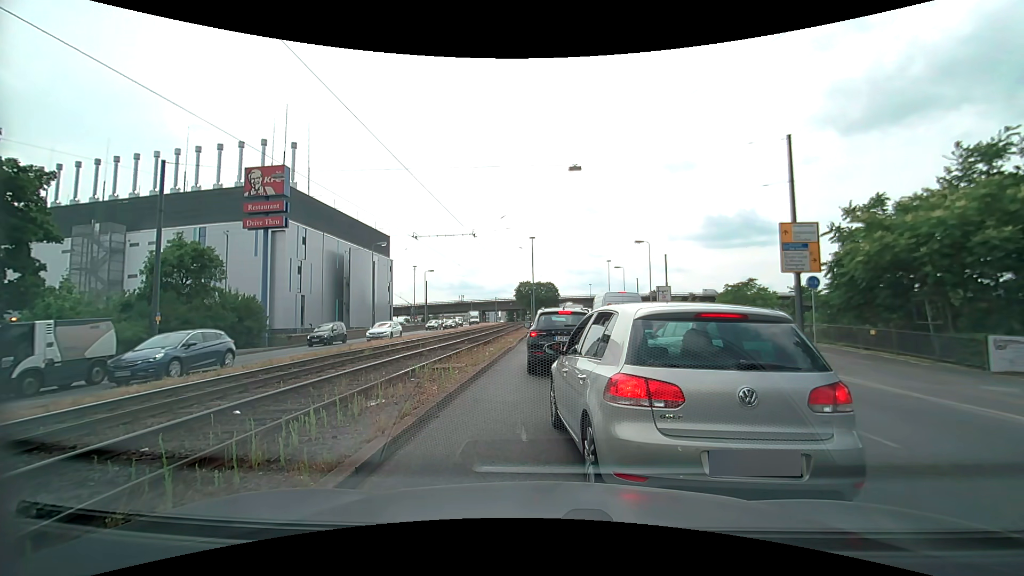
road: primary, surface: asphalt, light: Day
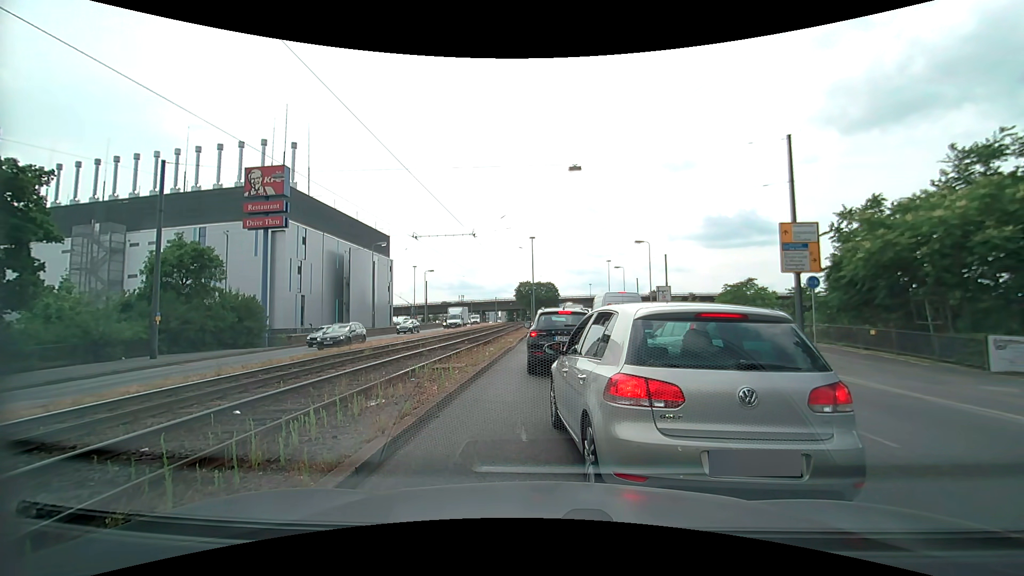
(0.0, 0.0) m; 0°
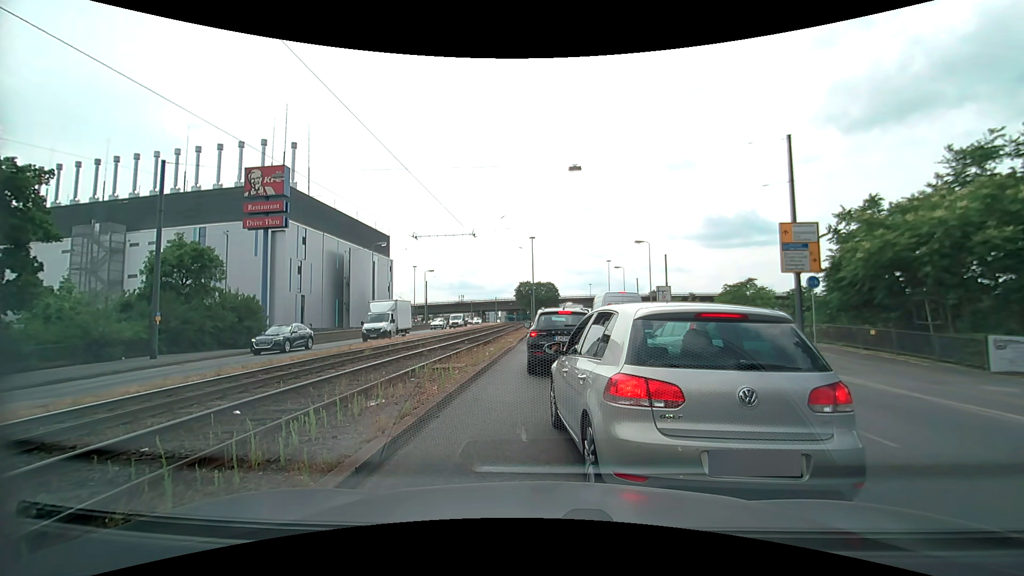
(0.0, 0.0) m; 0°
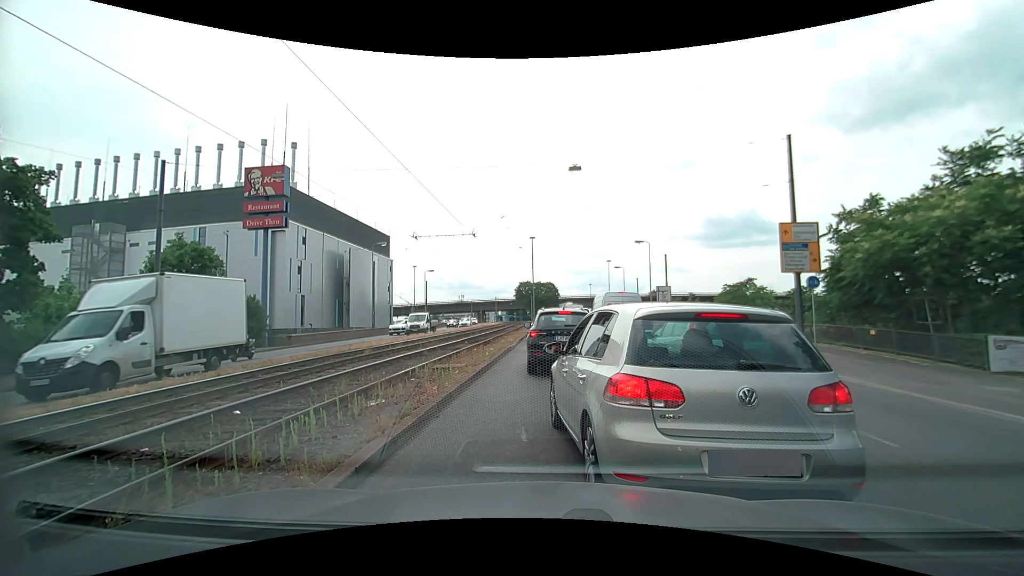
(0.0, 0.0) m; 0°
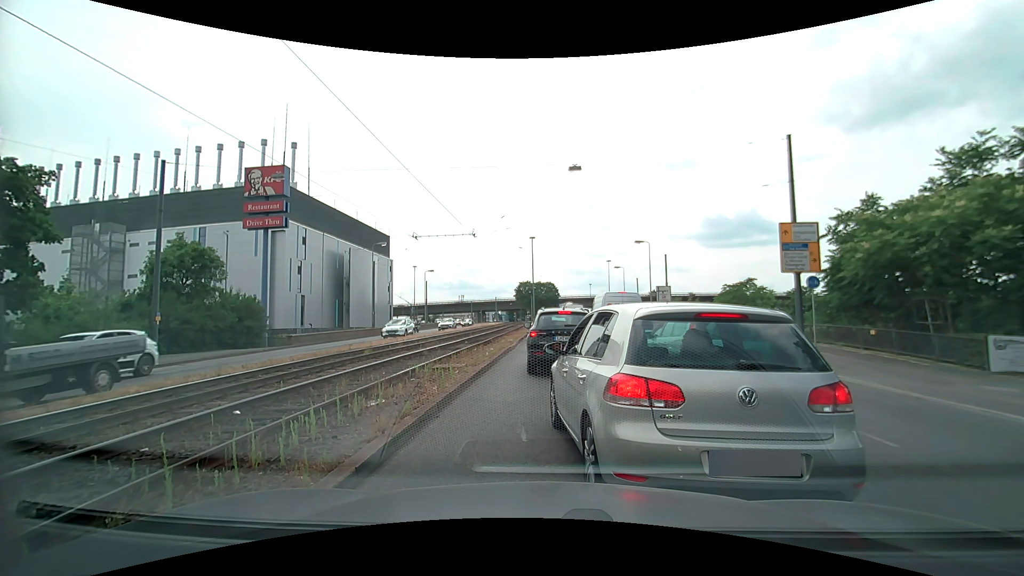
(0.0, 0.0) m; 0°
